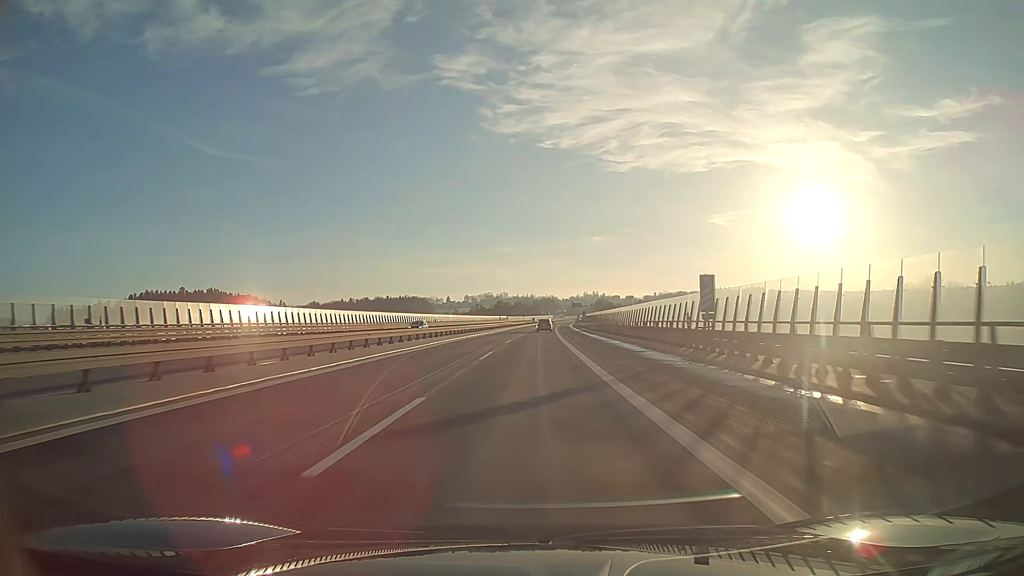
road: motorway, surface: asphalt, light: Day
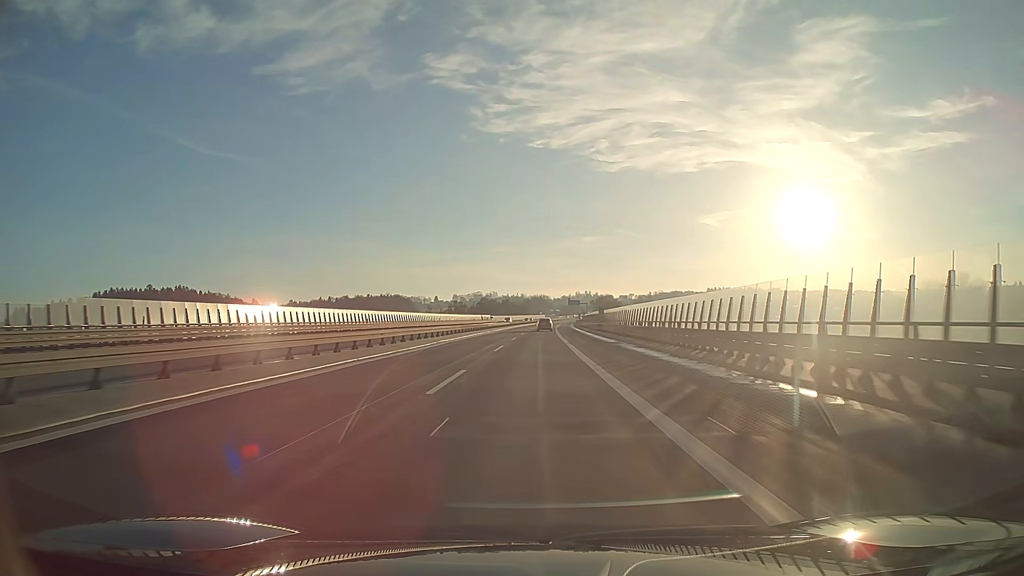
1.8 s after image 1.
(+0.3, +47.3) m; +1°
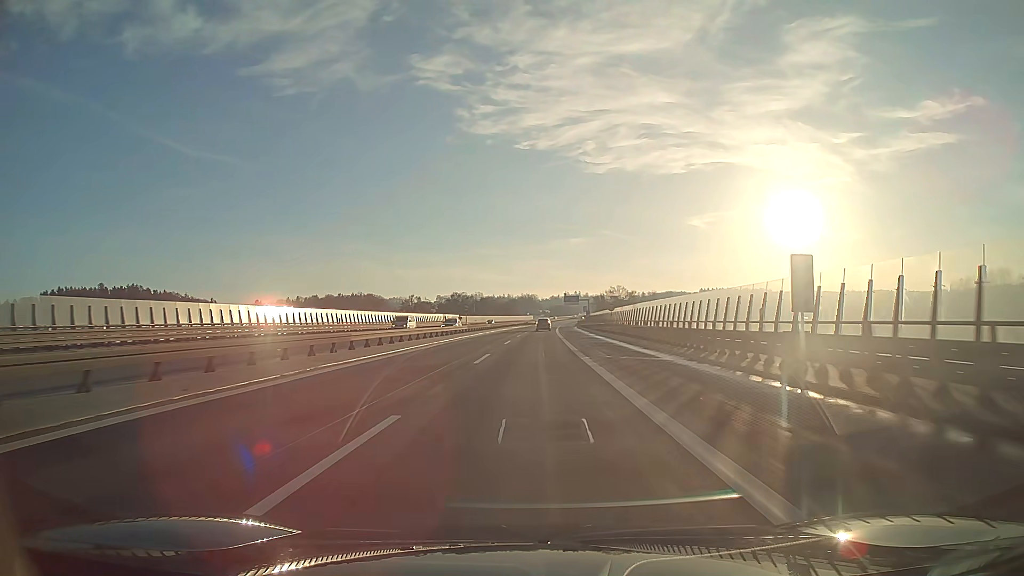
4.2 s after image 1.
(+0.6, +63.1) m; +1°
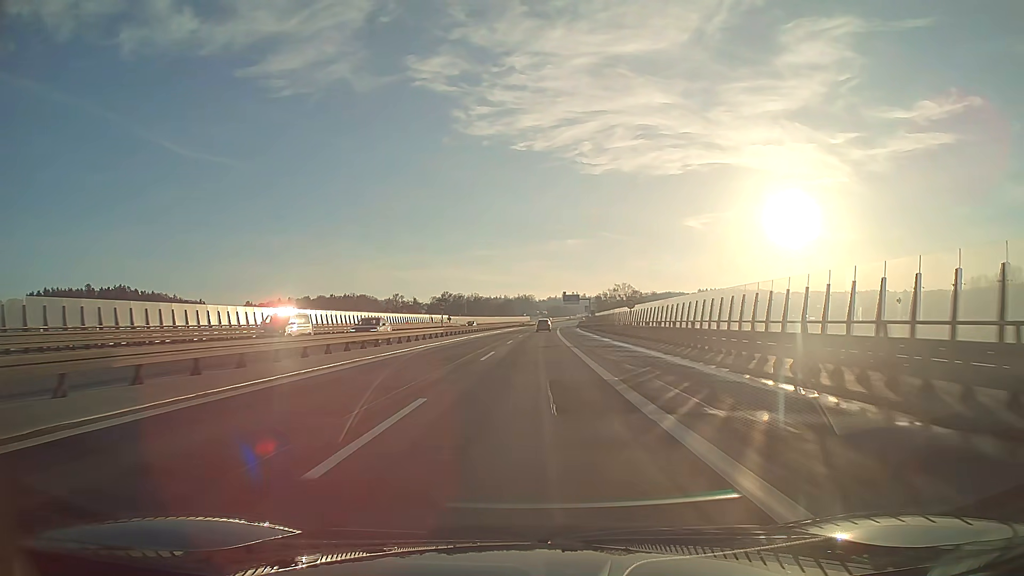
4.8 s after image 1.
(0.0, +15.8) m; 0°
(0, +10) (0, +20) (0, +30) (0, +40) (0, +50) (+1, +60) (+1, +70) (+1, +80) (+1, +90) (+2, +100) m
